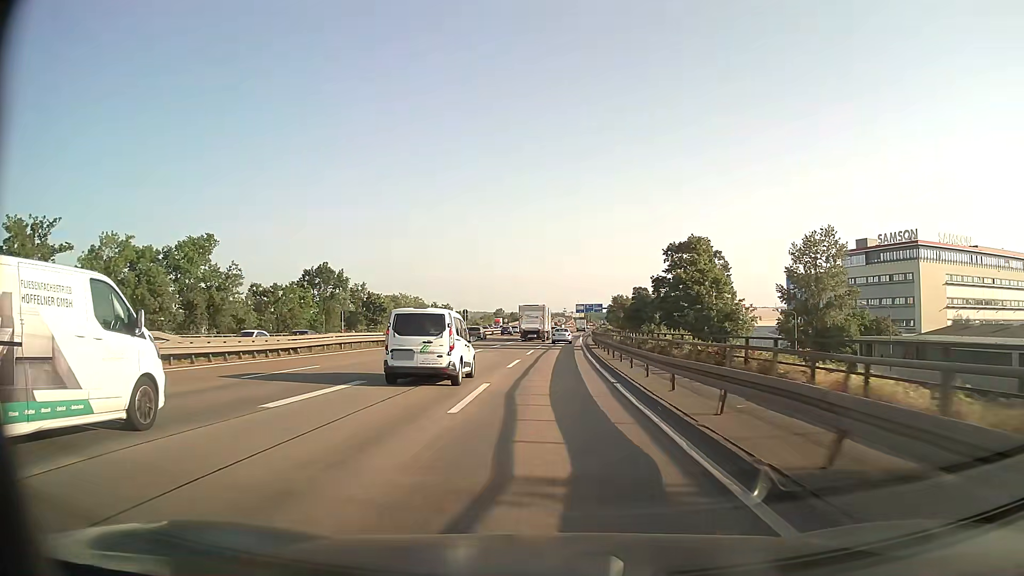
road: motorway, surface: asphalt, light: Day
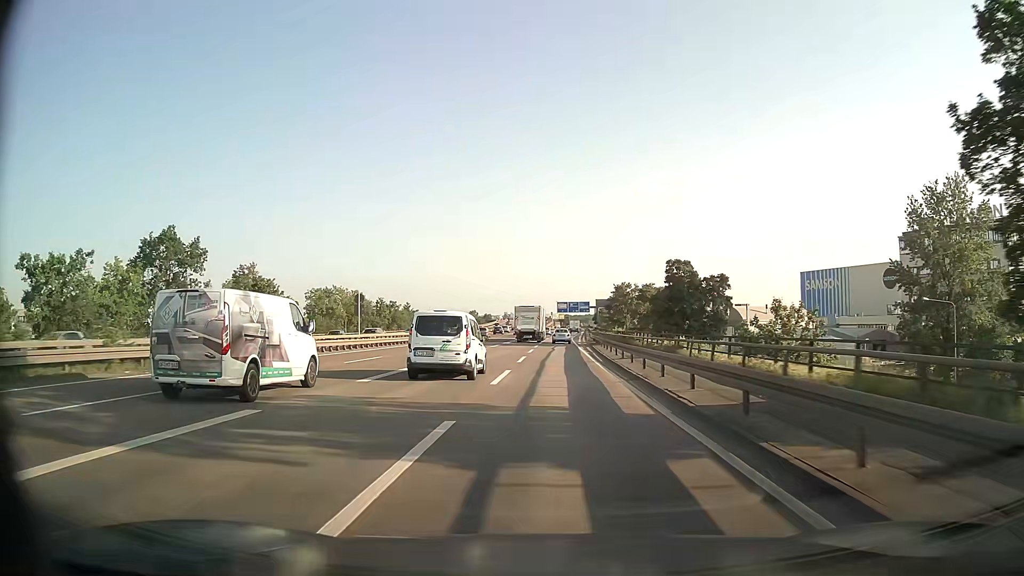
(+0.7, +44.4) m; +2°
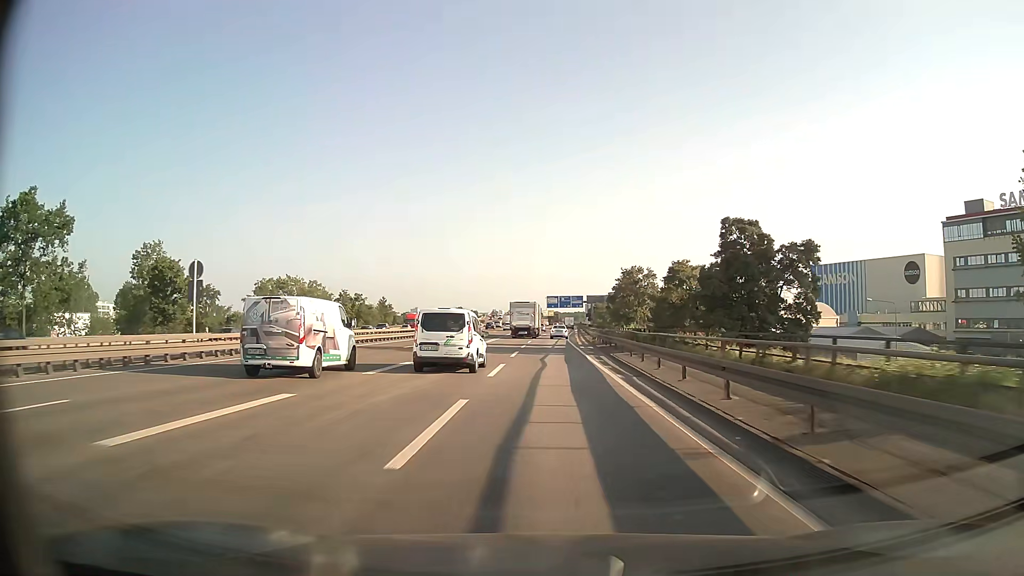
(+0.1, +22.4) m; +1°
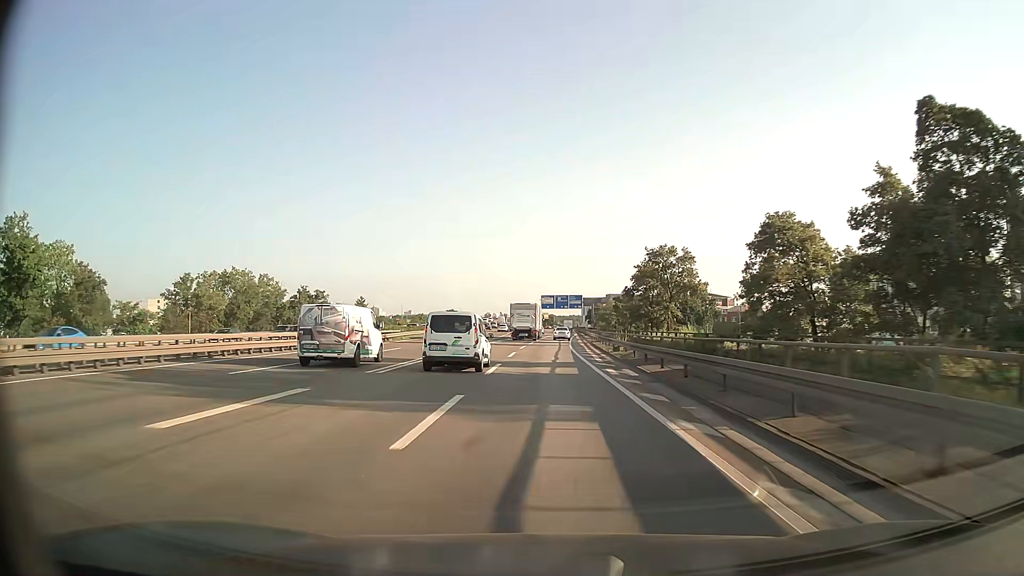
(0.0, +22.6) m; 0°
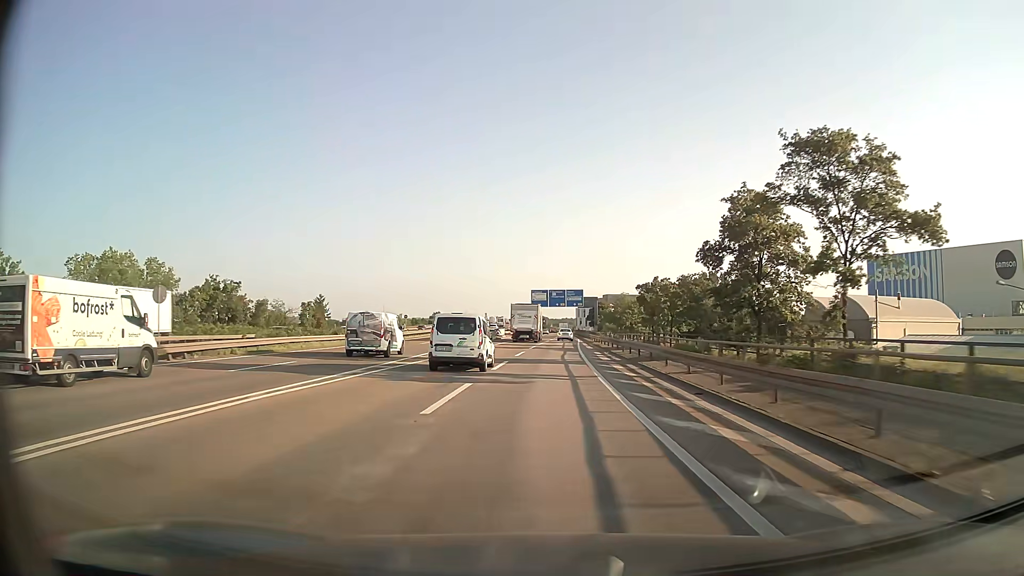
(+0.2, +34.1) m; +1°
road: motorway_link
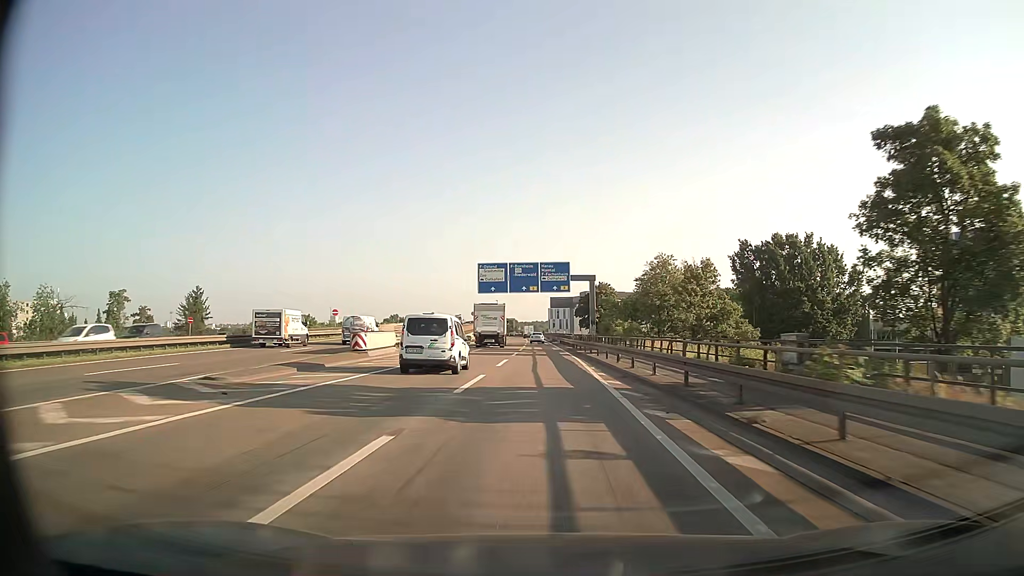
(+1.4, +56.5) m; +3°
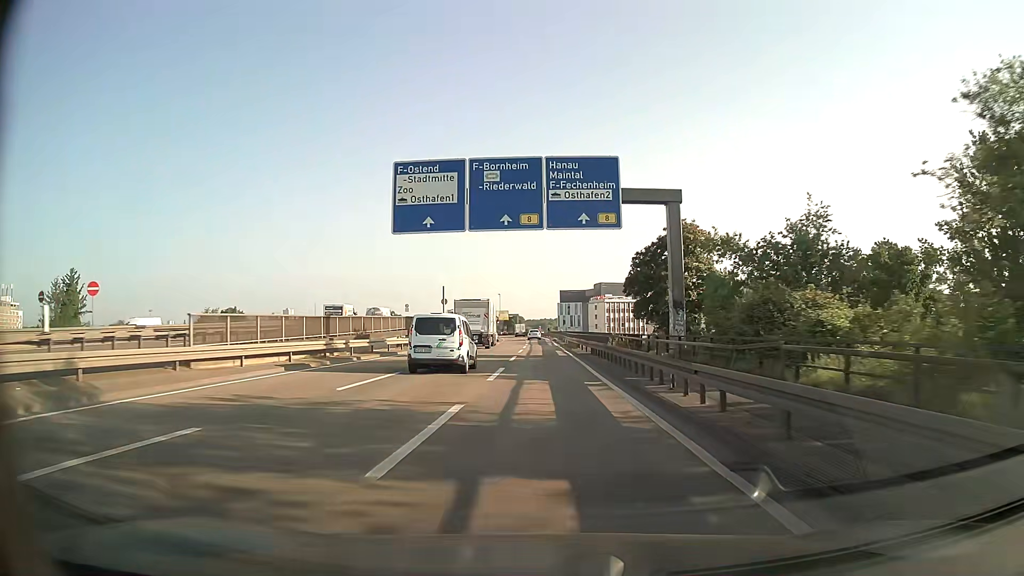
(-0.2, +44.1) m; -1°
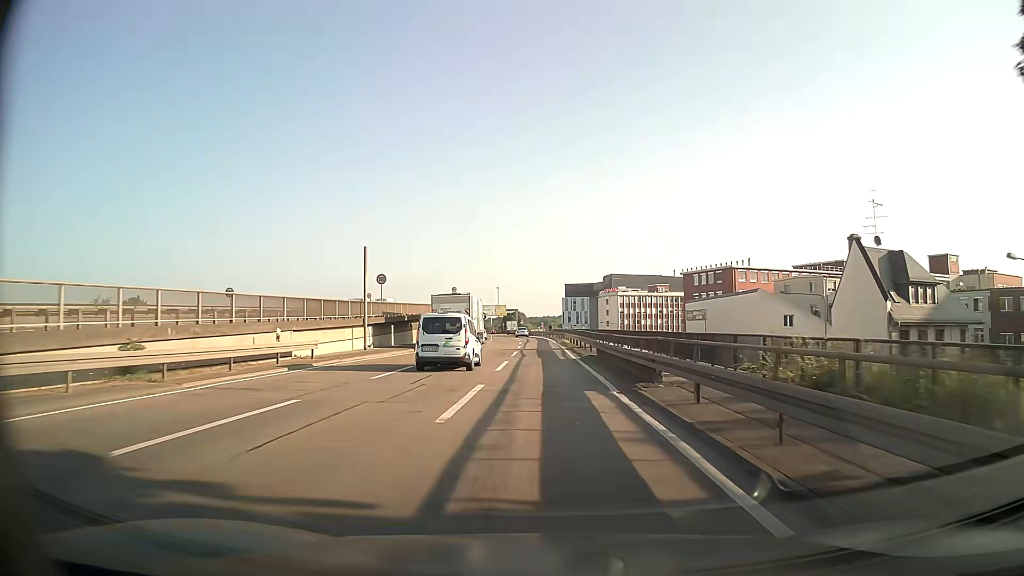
(-0.1, +32.5) m; 0°
